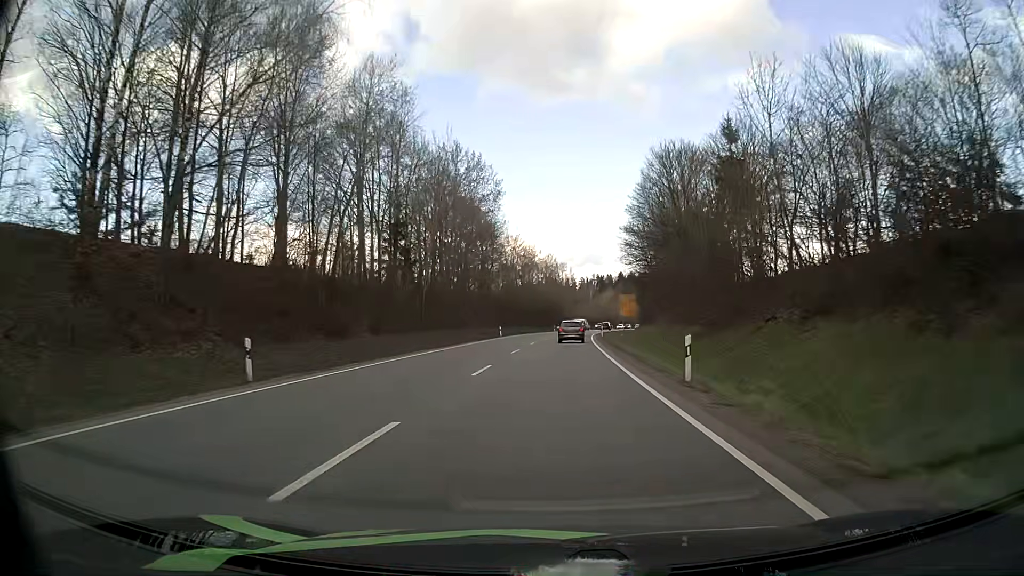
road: primary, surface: asphalt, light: Day
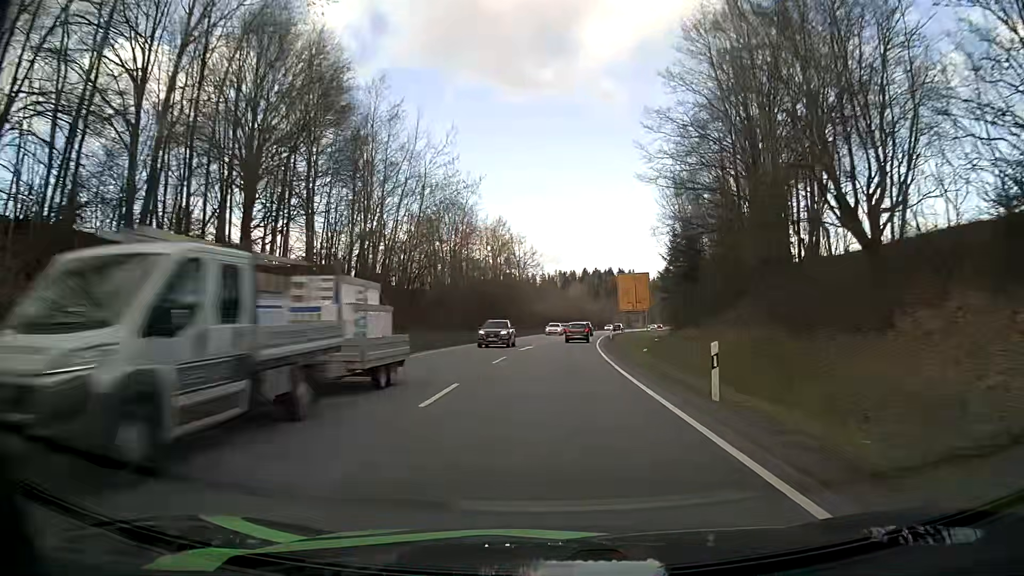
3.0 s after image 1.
(+1.4, +54.6) m; +3°
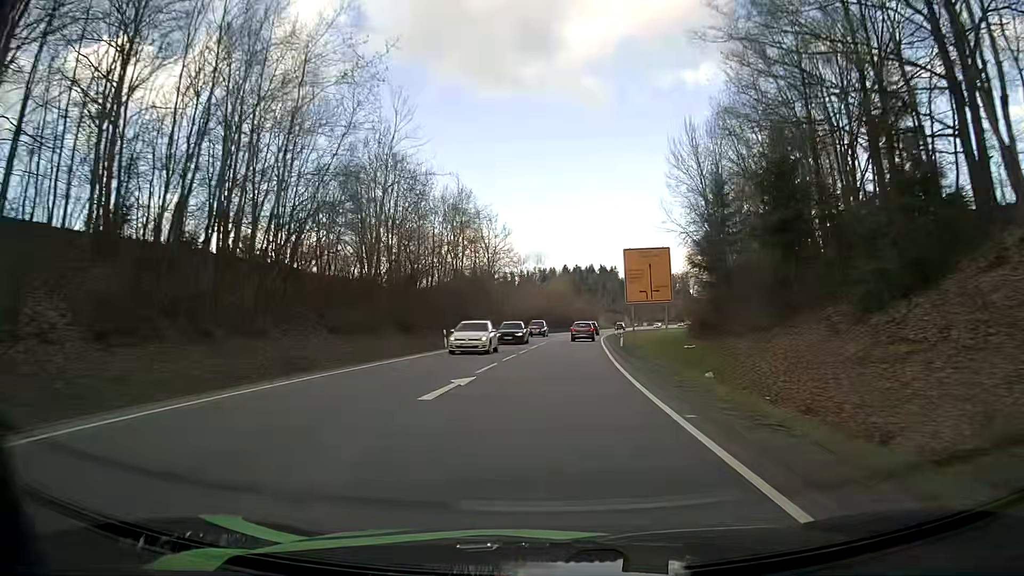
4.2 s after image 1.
(+0.4, +23.2) m; +2°
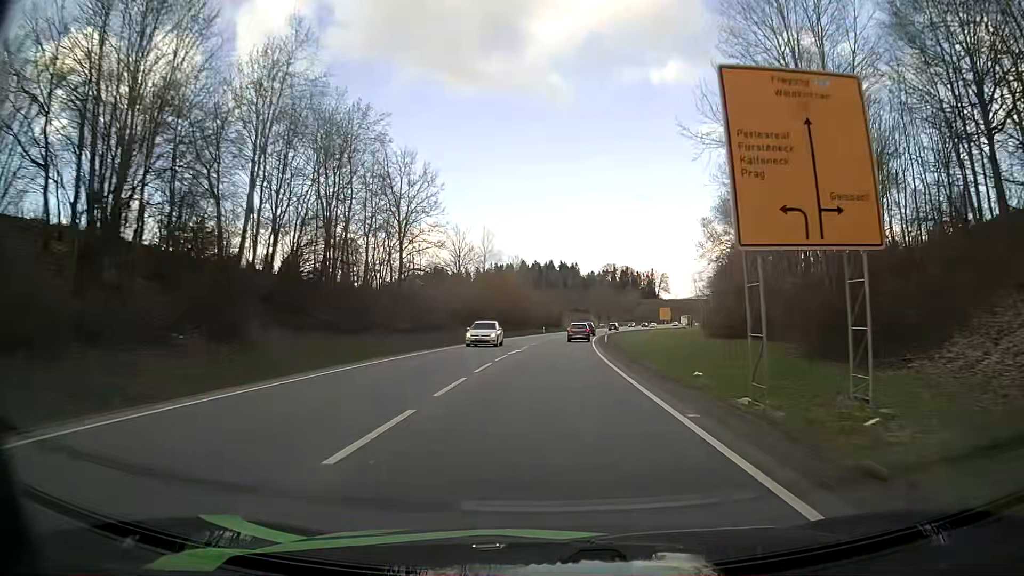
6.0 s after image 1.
(+1.1, +36.1) m; +4°
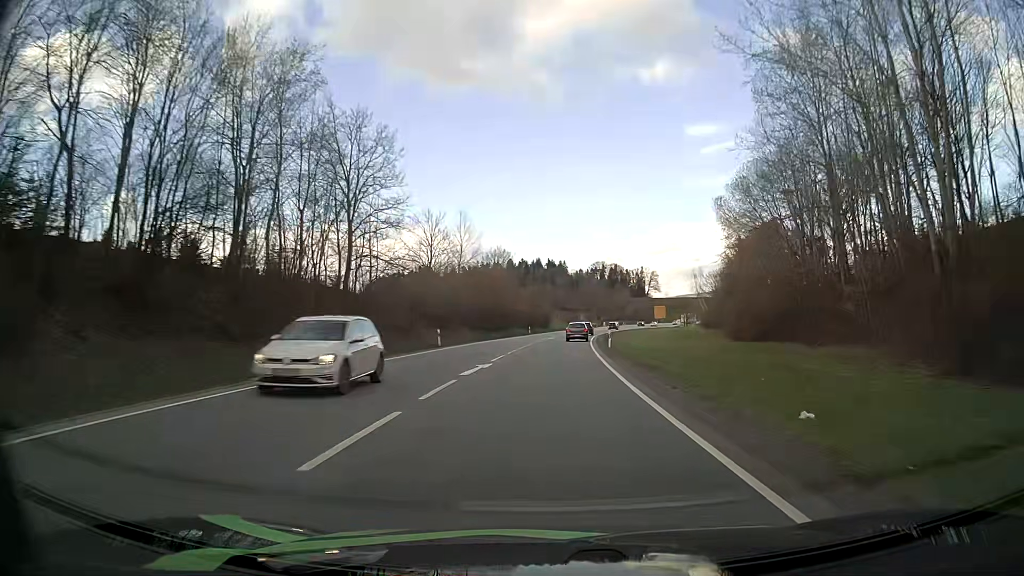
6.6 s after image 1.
(+0.1, +12.4) m; +1°
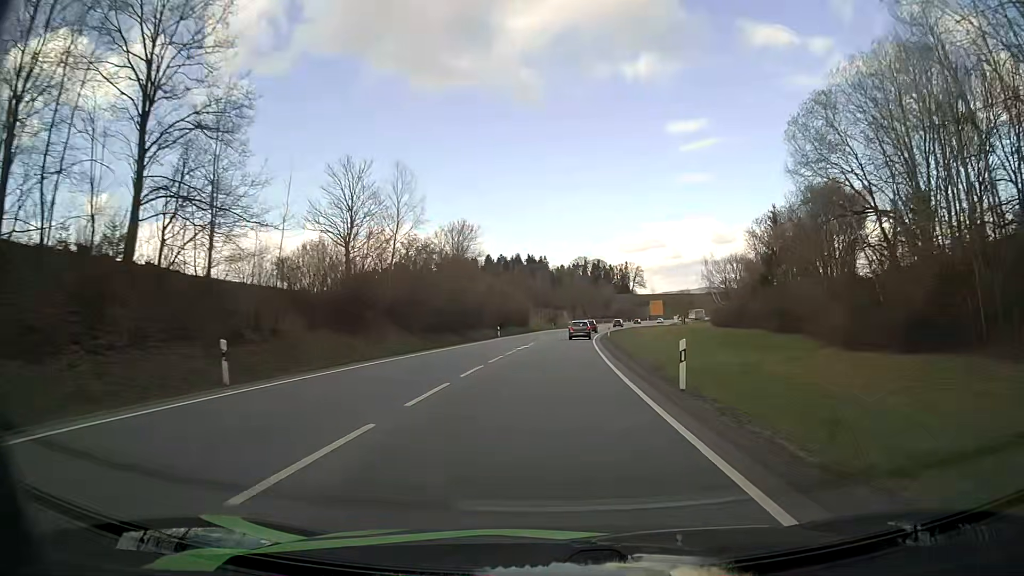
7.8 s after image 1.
(+0.4, +25.4) m; +2°
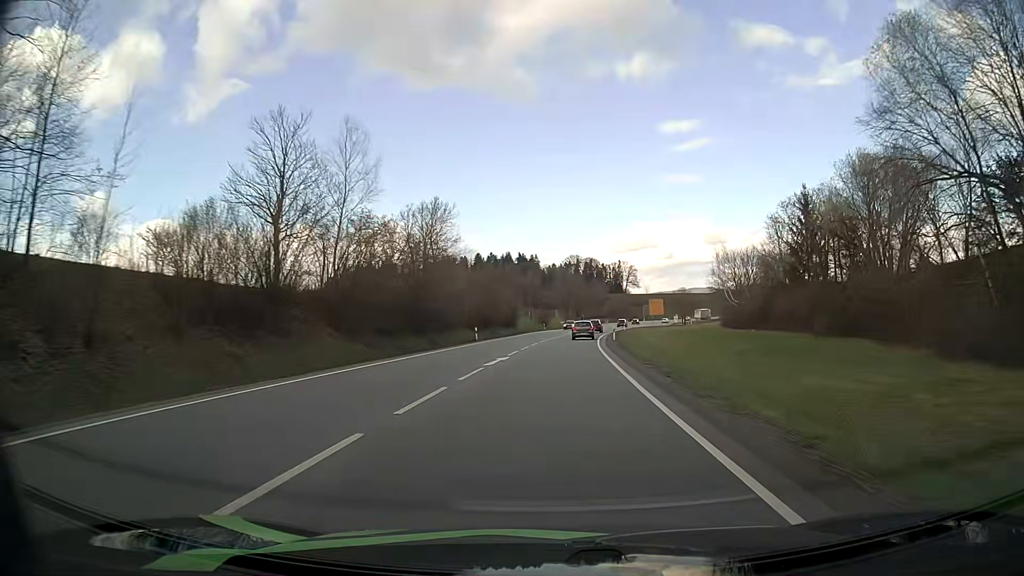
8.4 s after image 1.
(+0.1, +12.9) m; +1°
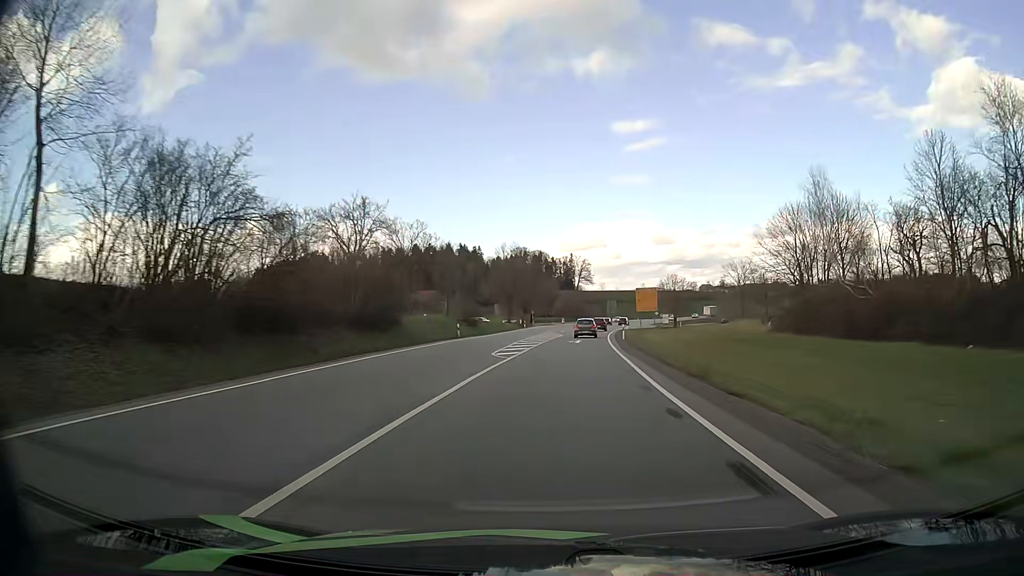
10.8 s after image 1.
(+1.8, +51.9) m; +4°
(0, +10) (0, +20) (+1, +30) (+2, +40) (+3, +50) (+4, +60) (+5, +70) (+6, +80) (+7, +90) (+9, +99) m
